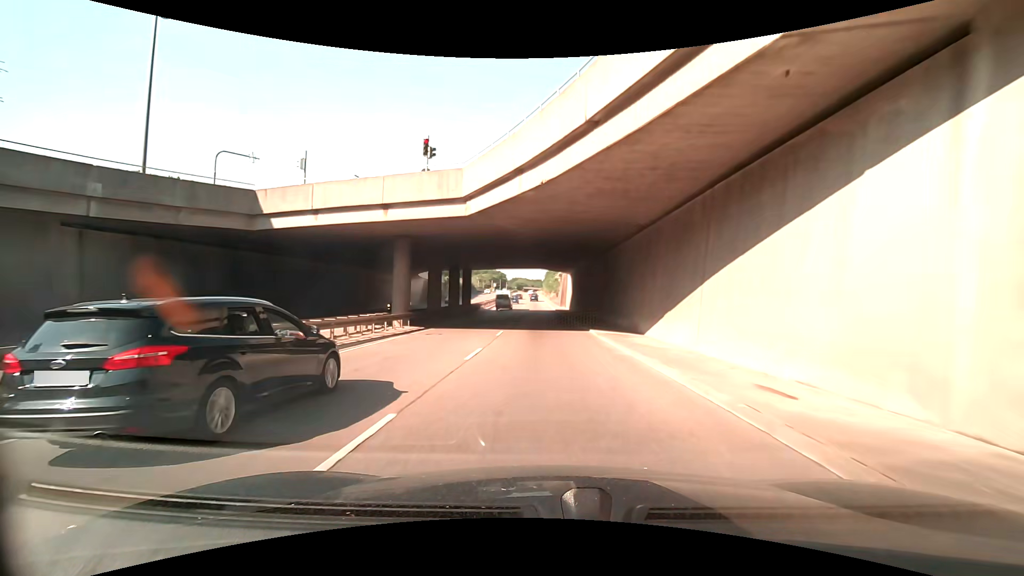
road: trunk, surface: asphalt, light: Day
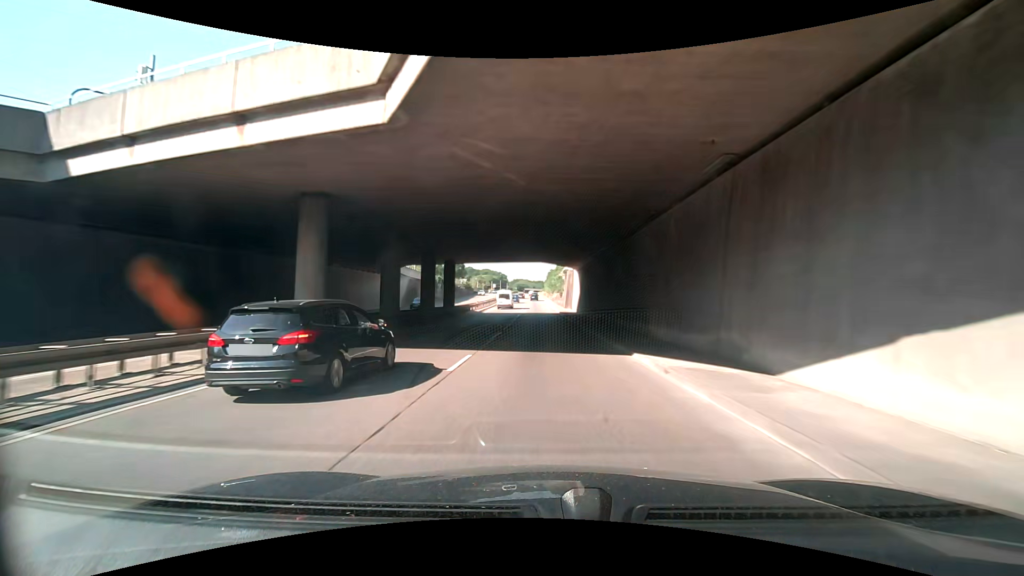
(0.0, +11.0) m; -1°
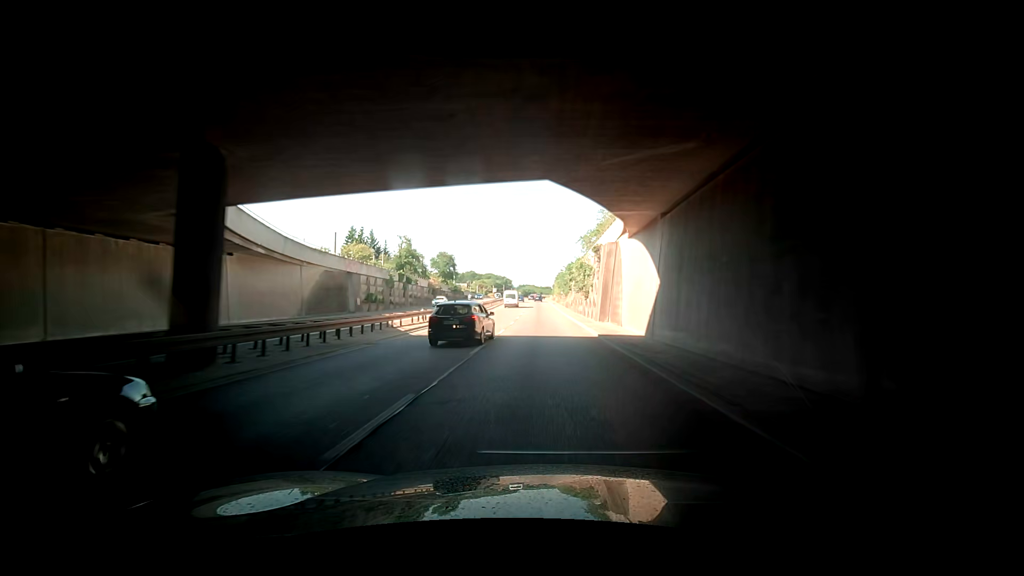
(+0.1, +32.7) m; +1°
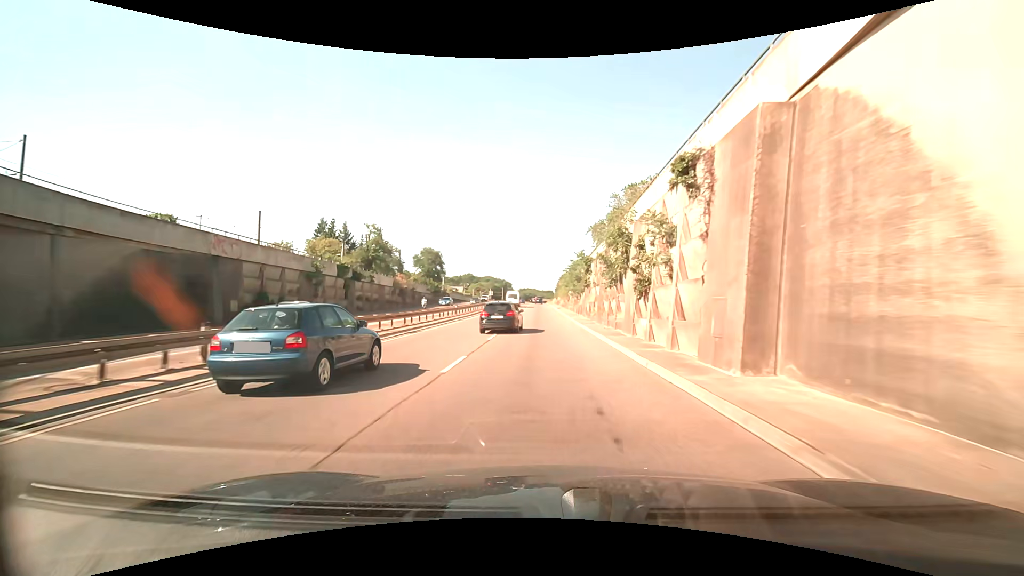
(-0.8, +21.3) m; -3°
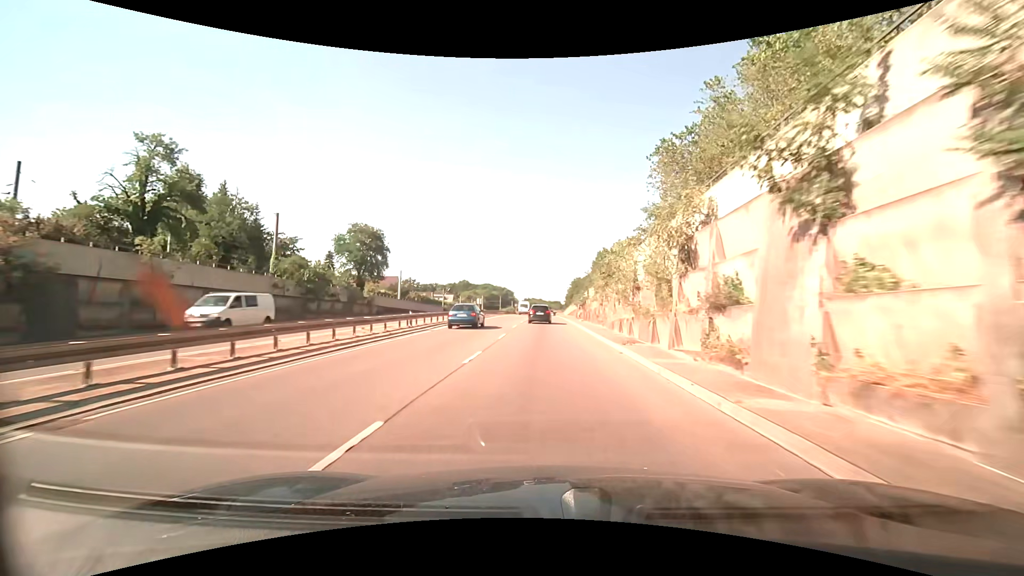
(+0.5, +52.2) m; 0°
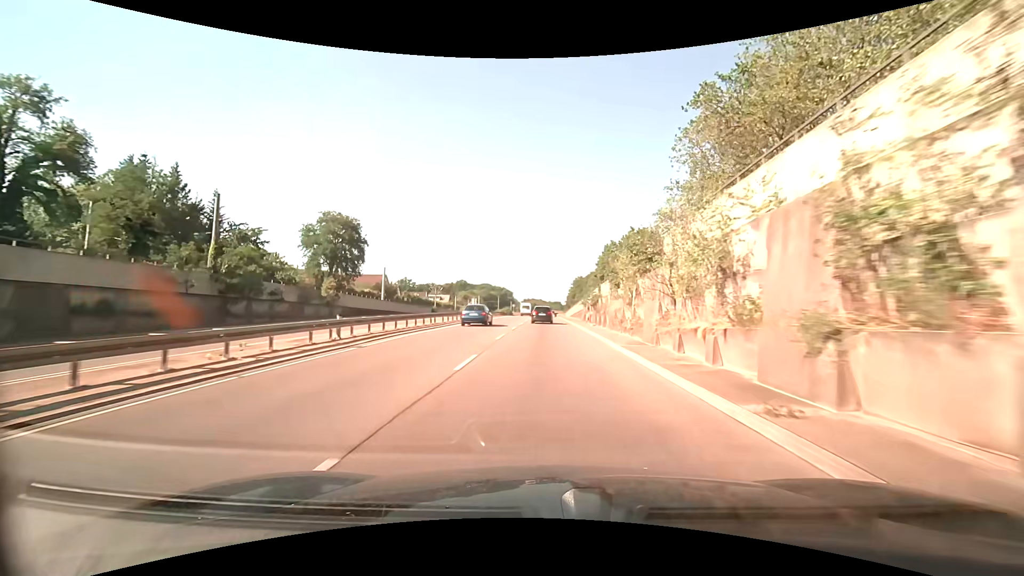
(0.0, +10.3) m; 0°
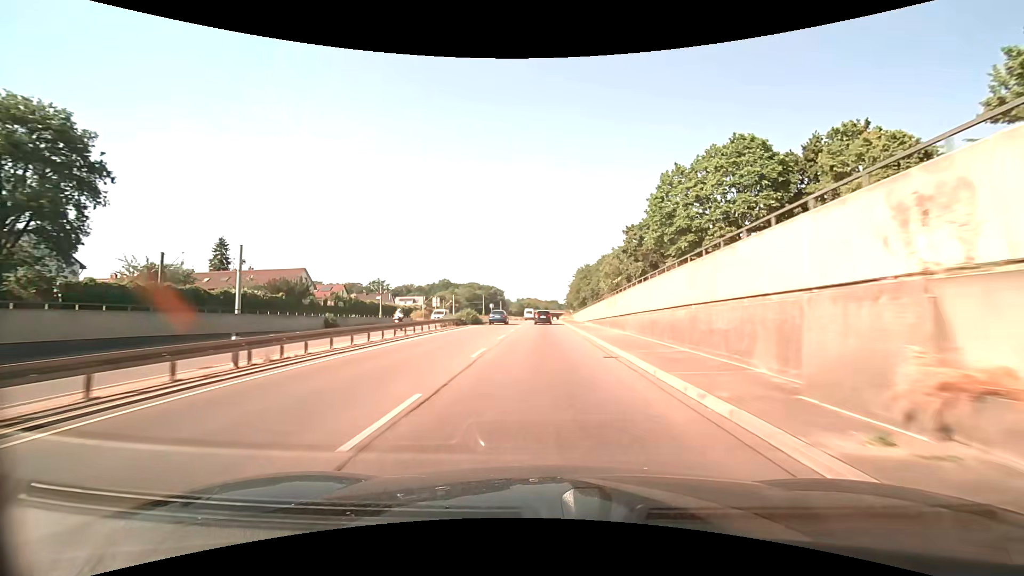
(+0.1, +41.8) m; 0°
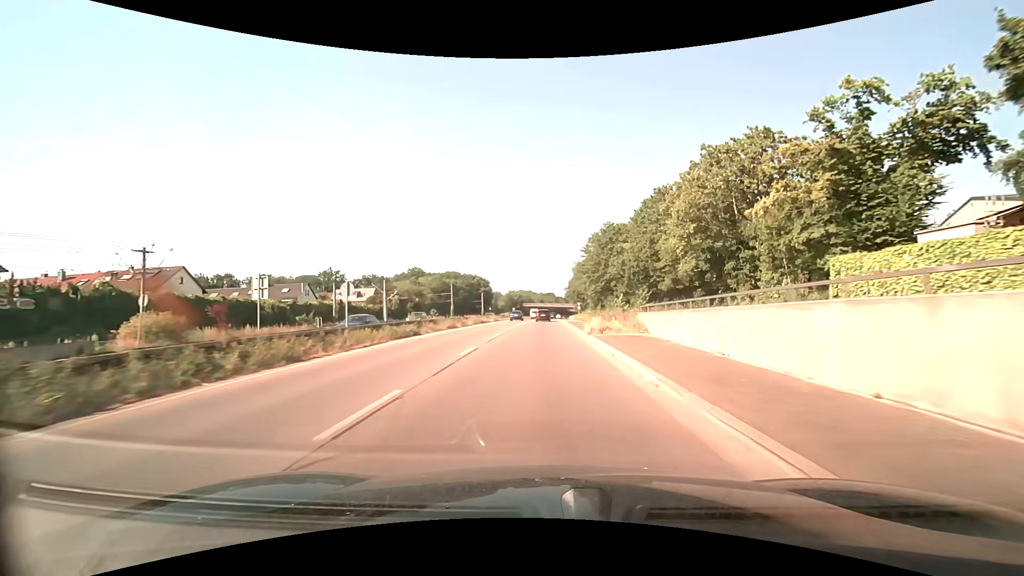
(+0.2, +53.8) m; +1°
(0, +10) (0, +20) (0, +30) (0, +40) (0, +50) (0, +60) (0, +70) (0, +80) (0, +90) (0, +100) m
